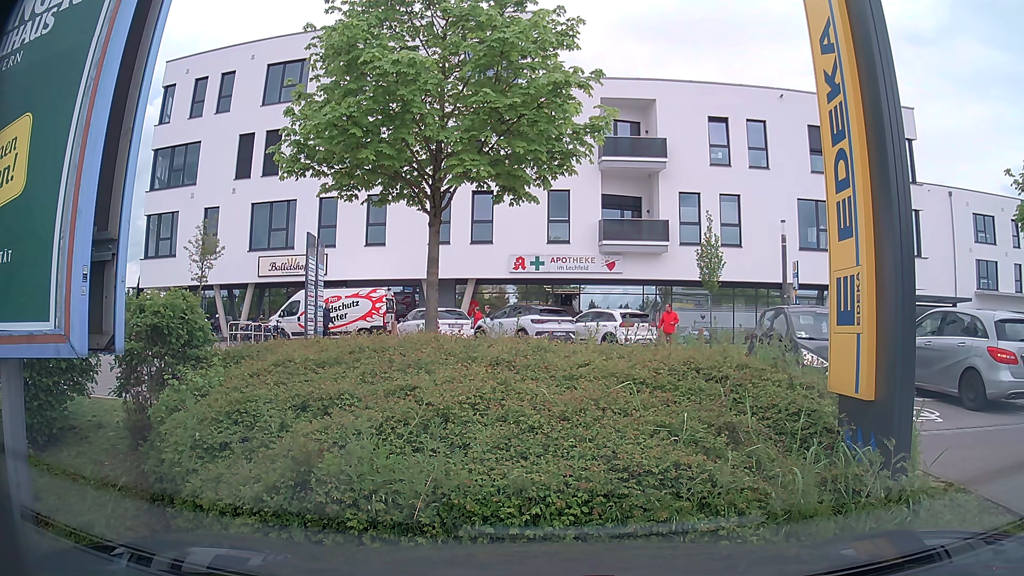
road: service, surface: asphalt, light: Day
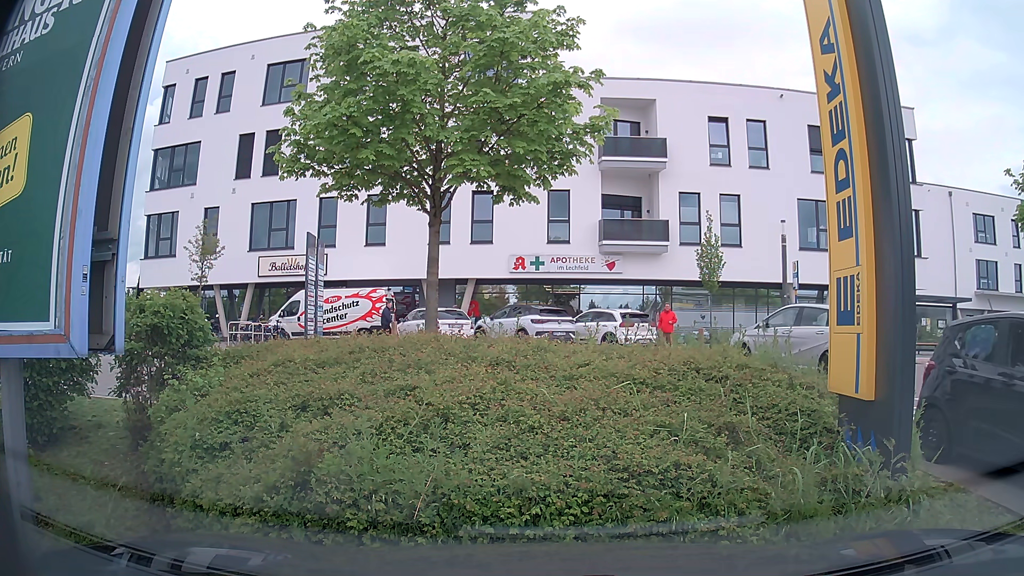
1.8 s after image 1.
(0.0, 0.0) m; 0°
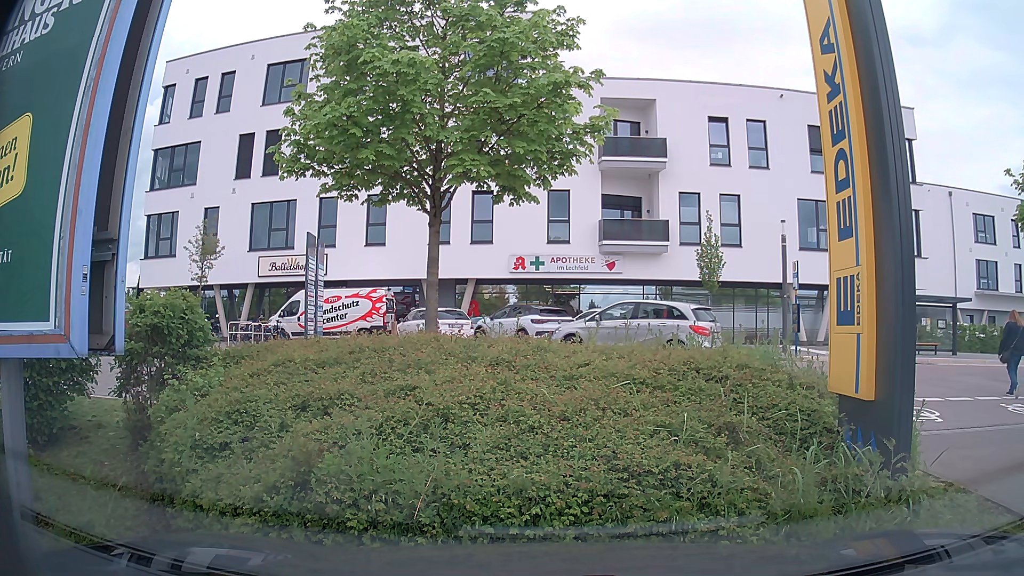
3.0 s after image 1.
(0.0, 0.0) m; 0°
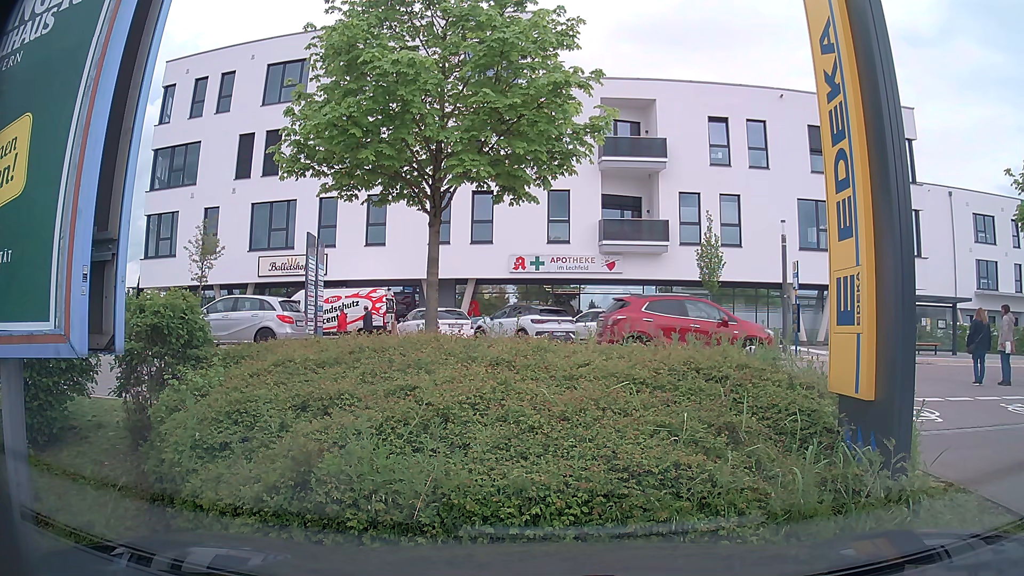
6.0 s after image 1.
(0.0, 0.0) m; 0°
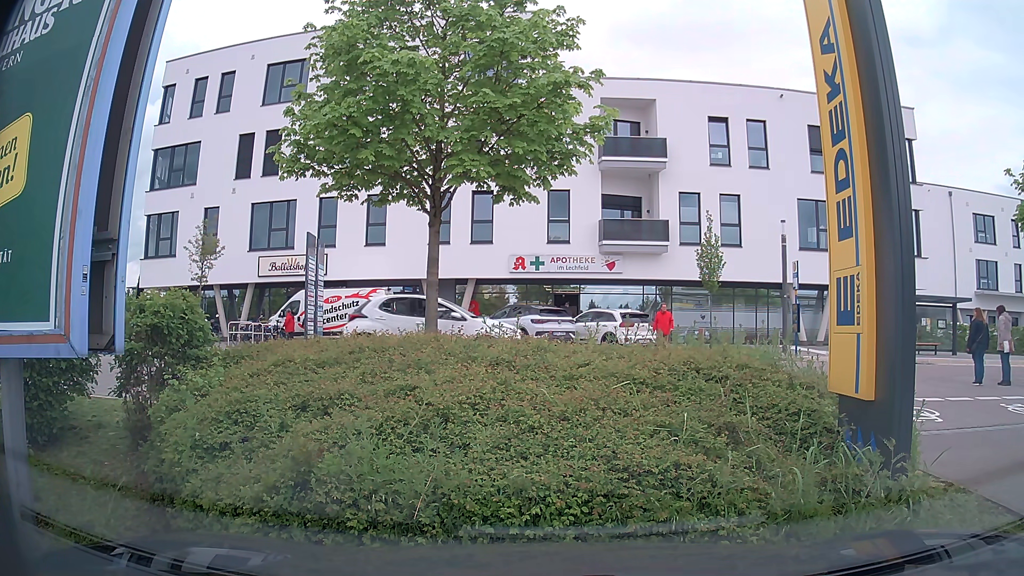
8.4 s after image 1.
(0.0, 0.0) m; 0°
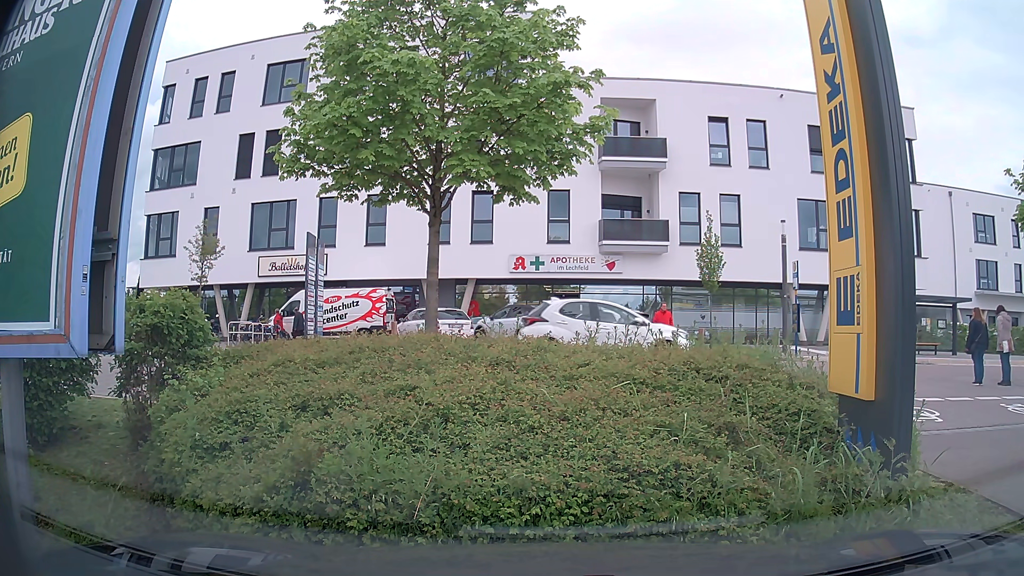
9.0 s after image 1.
(0.0, 0.0) m; 0°
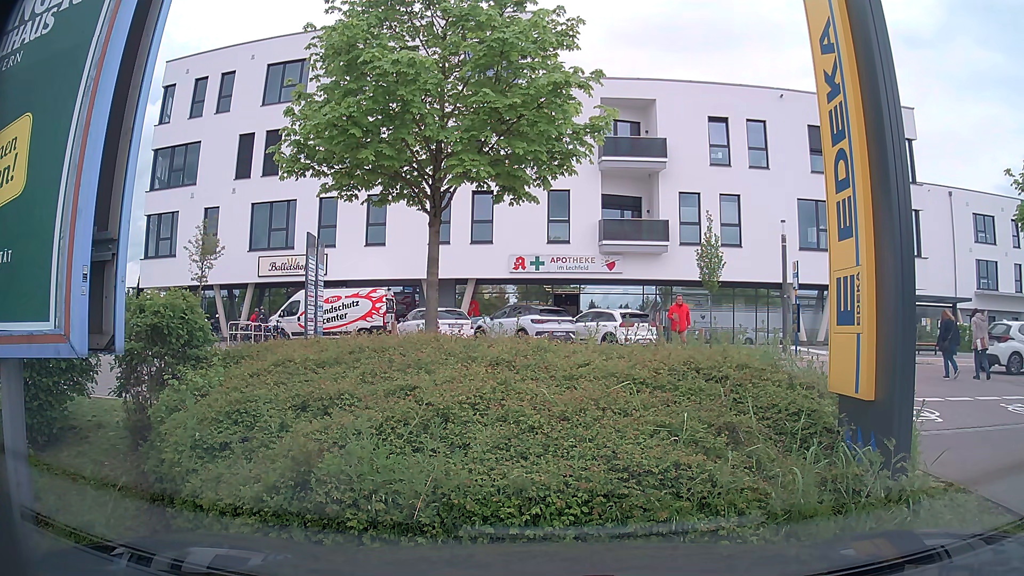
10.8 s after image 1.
(0.0, 0.0) m; 0°
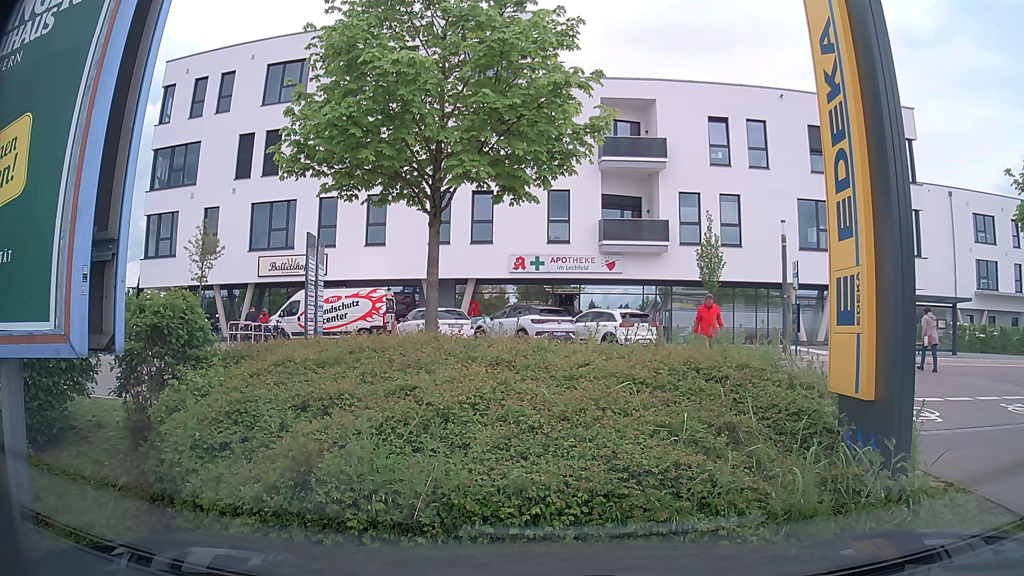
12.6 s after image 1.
(0.0, 0.0) m; 0°
